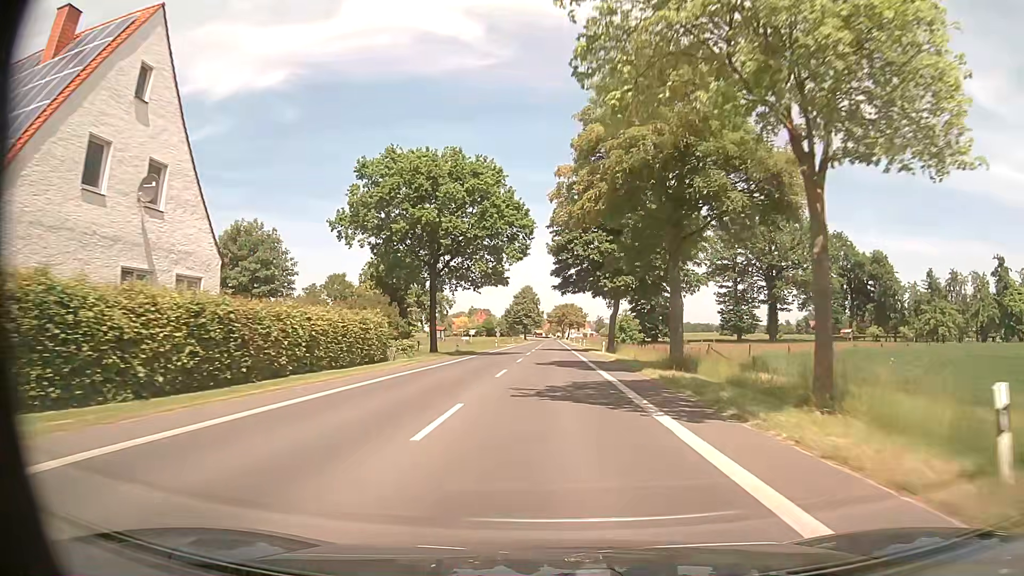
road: tertiary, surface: asphalt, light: Day
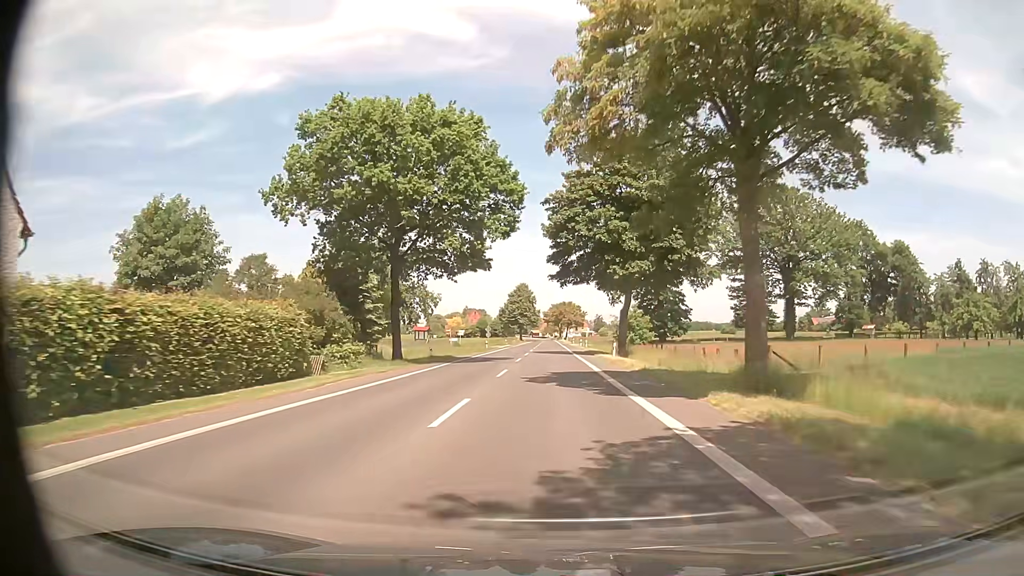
(0.0, +11.1) m; 0°
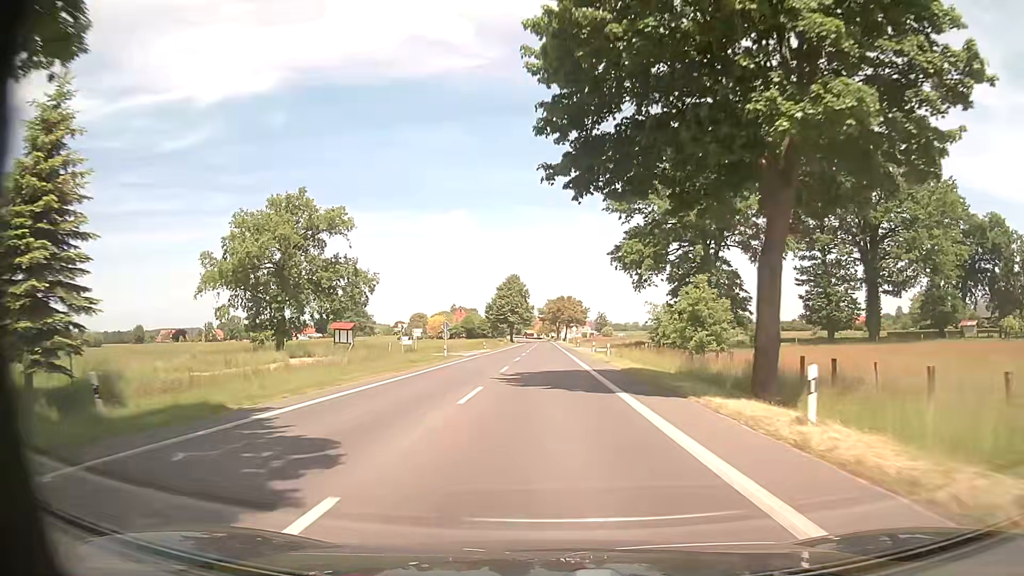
(+0.2, +33.4) m; +1°
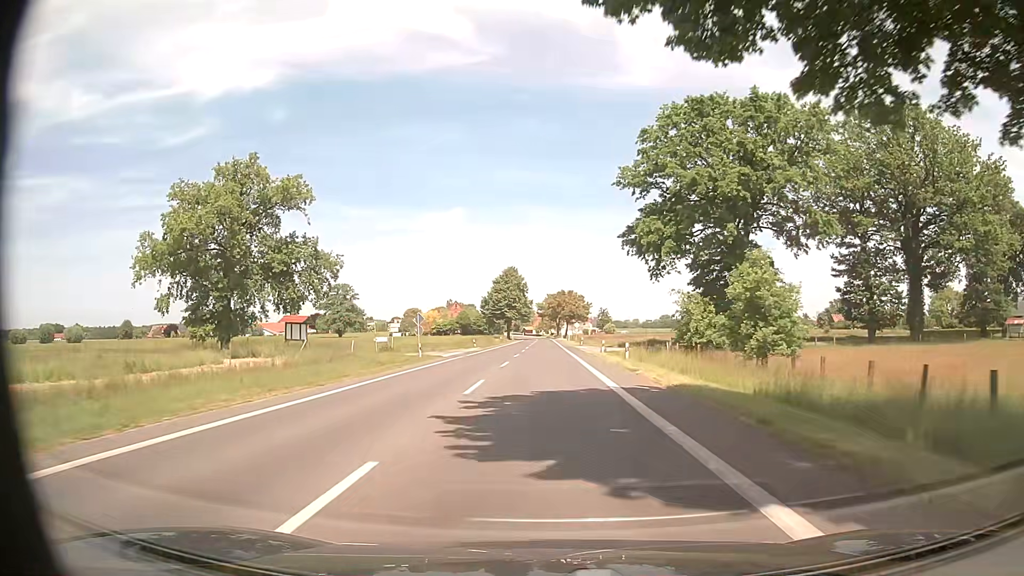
(0.0, +11.2) m; 0°
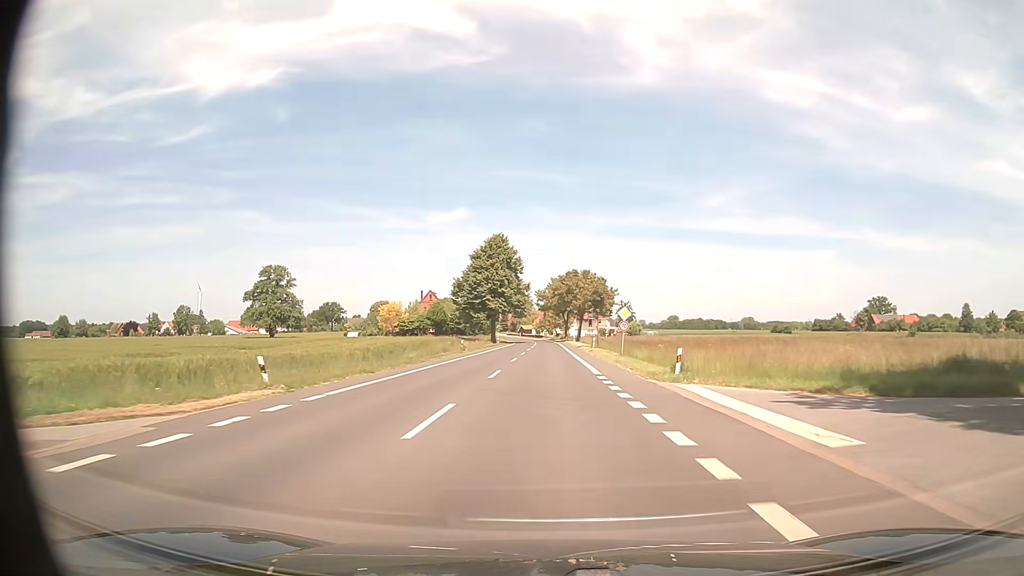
(-0.3, +55.8) m; 0°
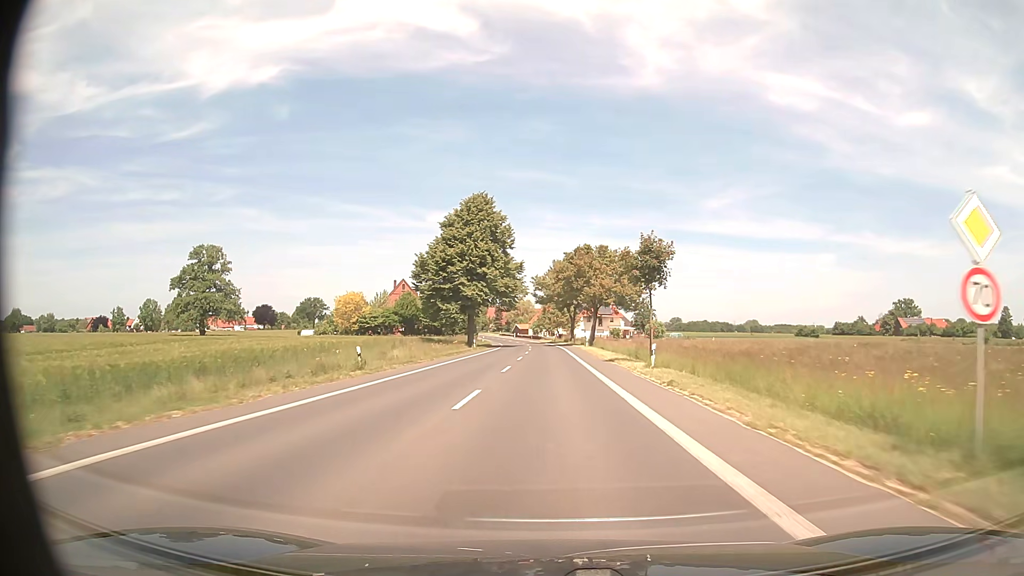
(-0.1, +33.5) m; 0°
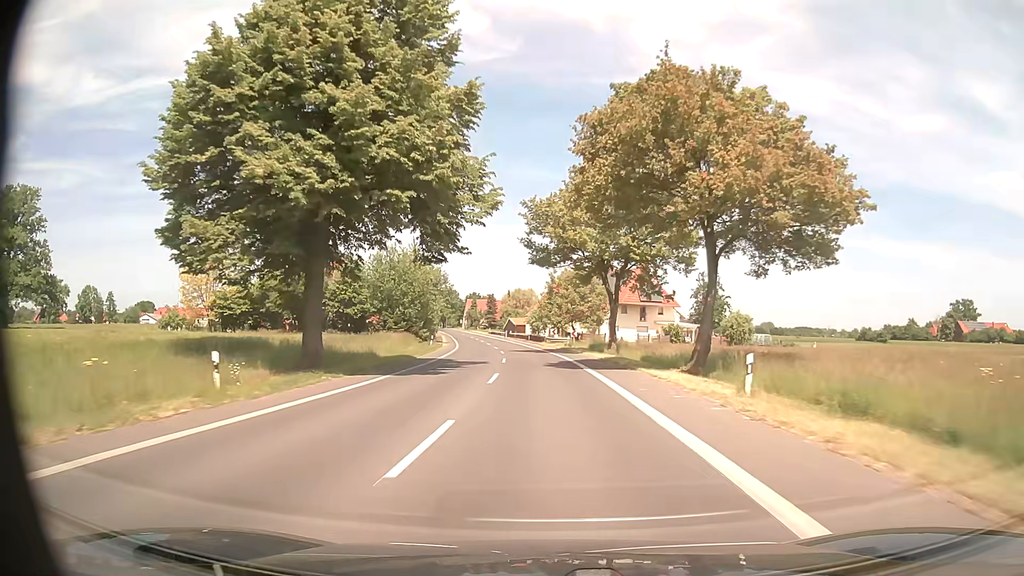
(0.0, +55.8) m; 0°
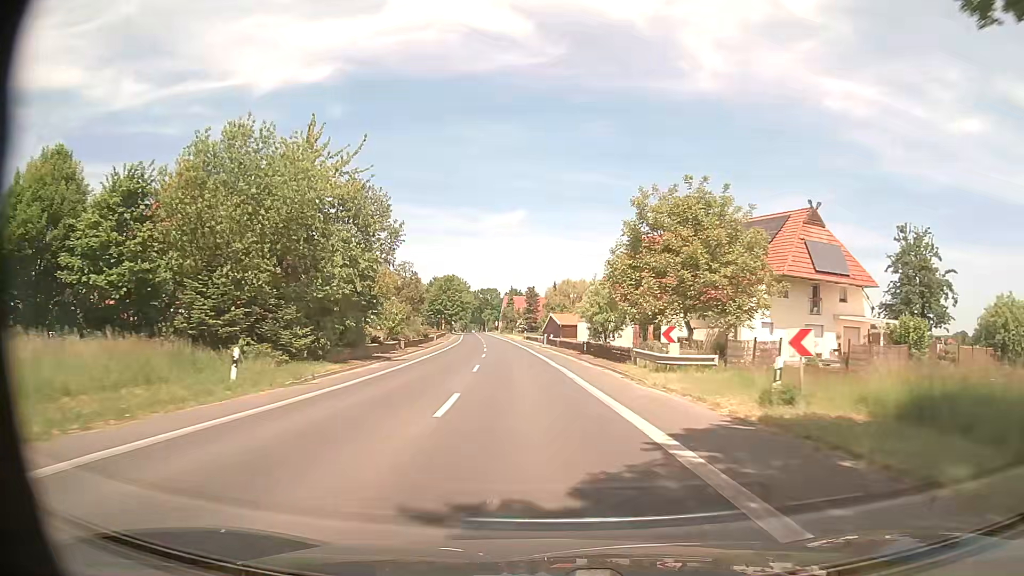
(-1.3, +44.5) m; -4°
(0, +10) (0, +20) (-1, +30) (-2, +40) (-3, +50) (-4, +60) (-5, +70) (-6, +80) (-7, +90) (-8, +100) m
